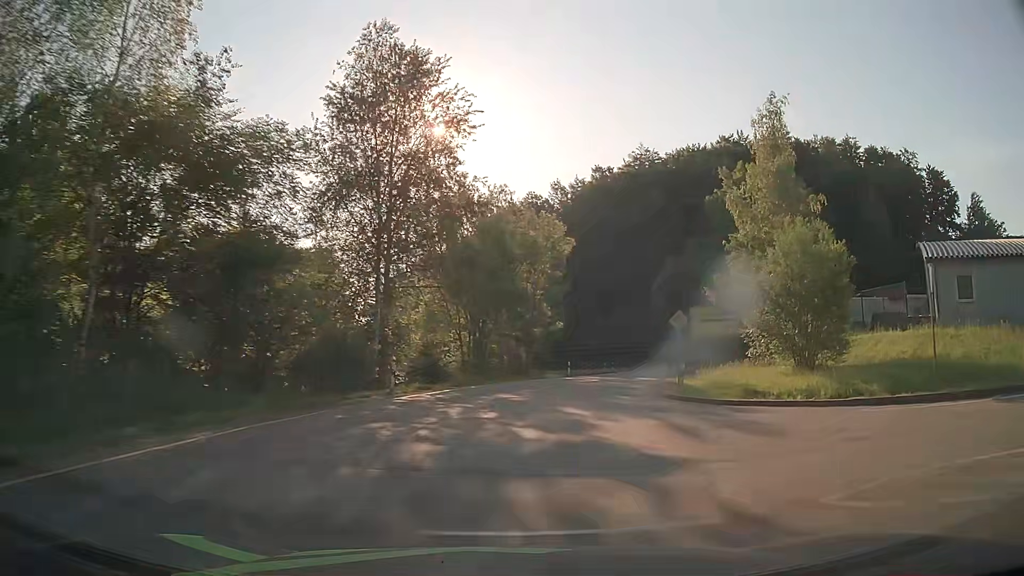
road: tertiary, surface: asphalt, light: Day
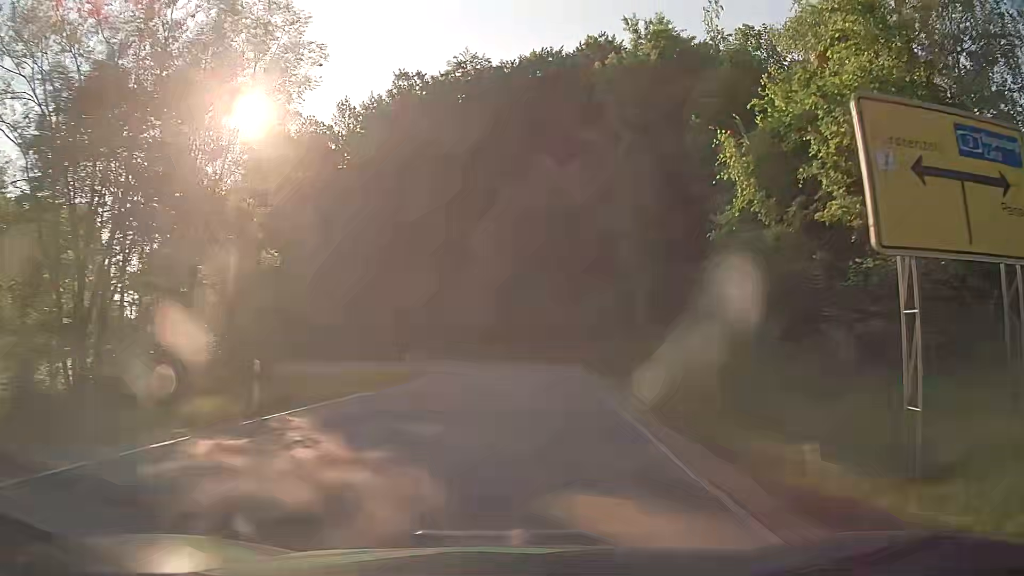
(+4.7, +32.5) m; +17°
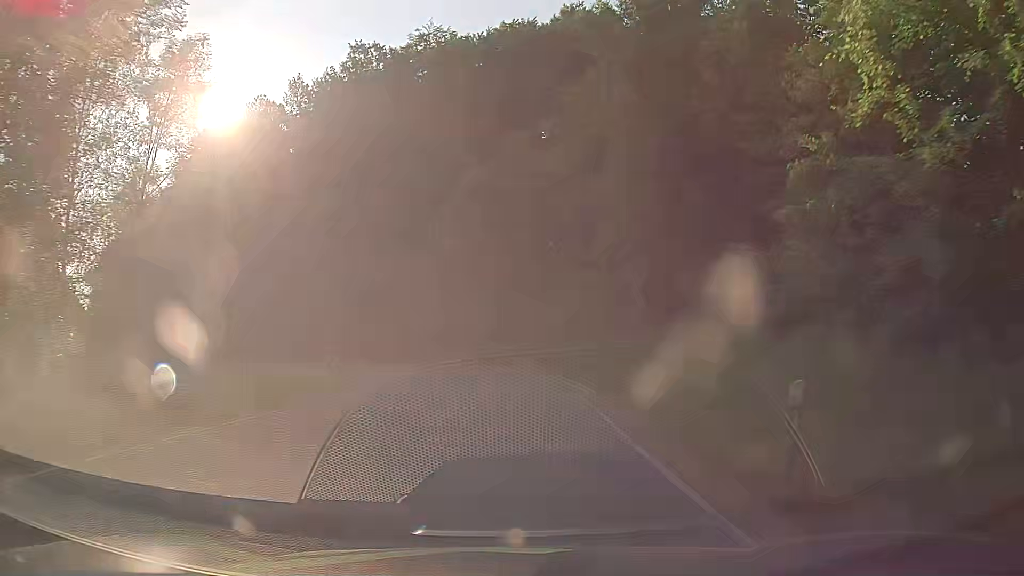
(+0.2, +7.3) m; +3°
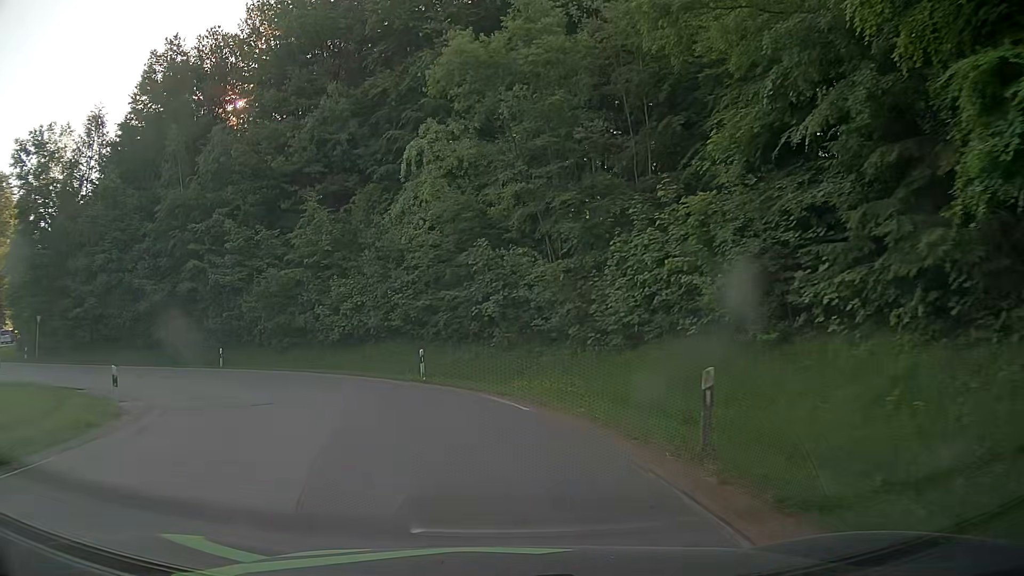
(+0.2, +19.6) m; -1°
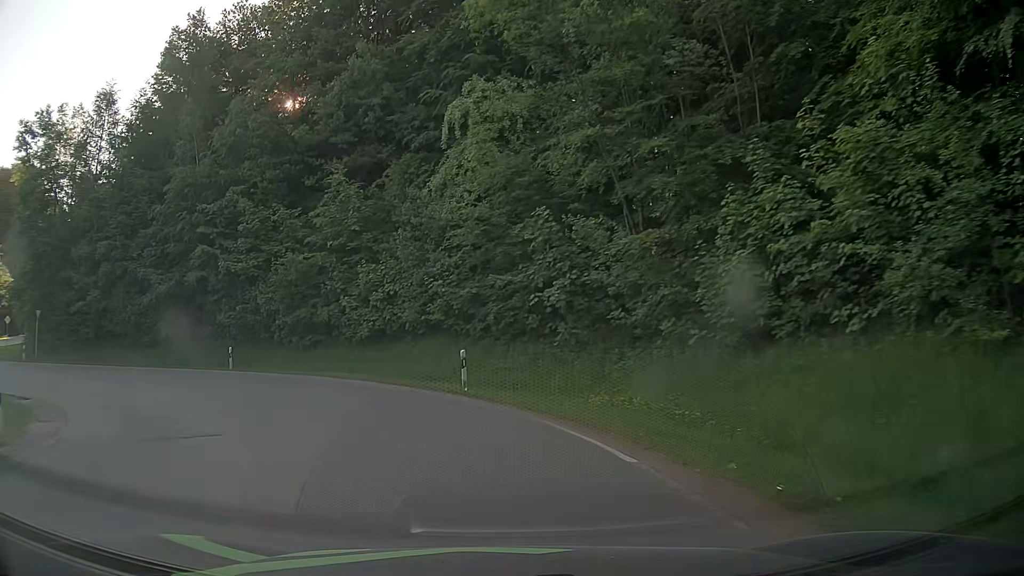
(-0.2, +5.8) m; -4°
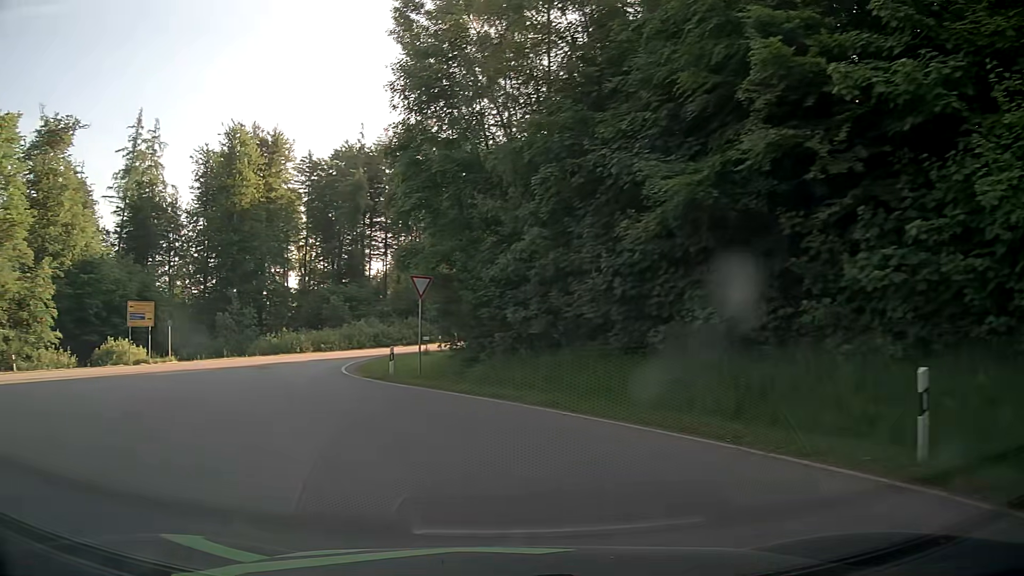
(-9.0, +22.1) m; -52°
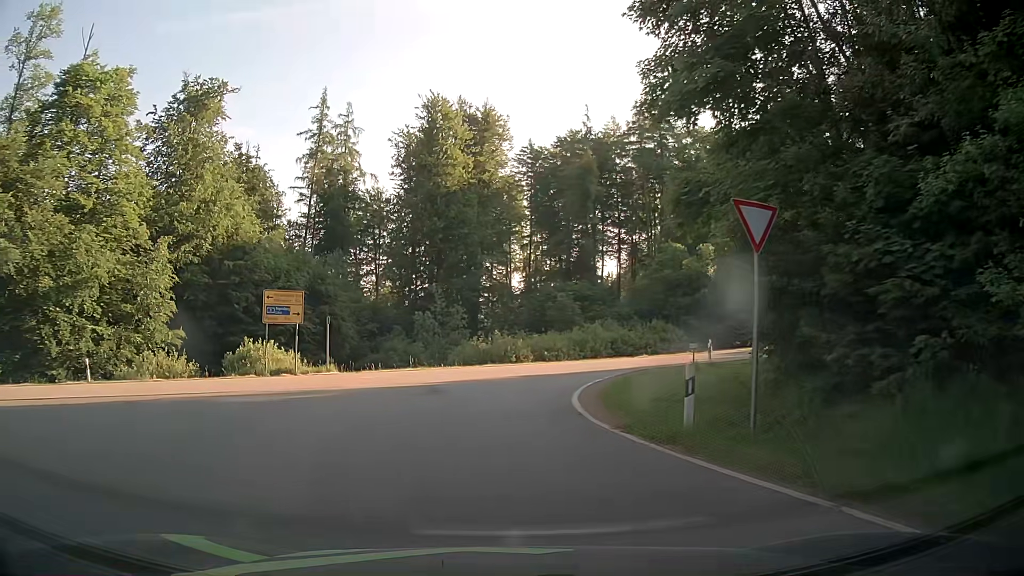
(-2.4, +11.9) m; -20°
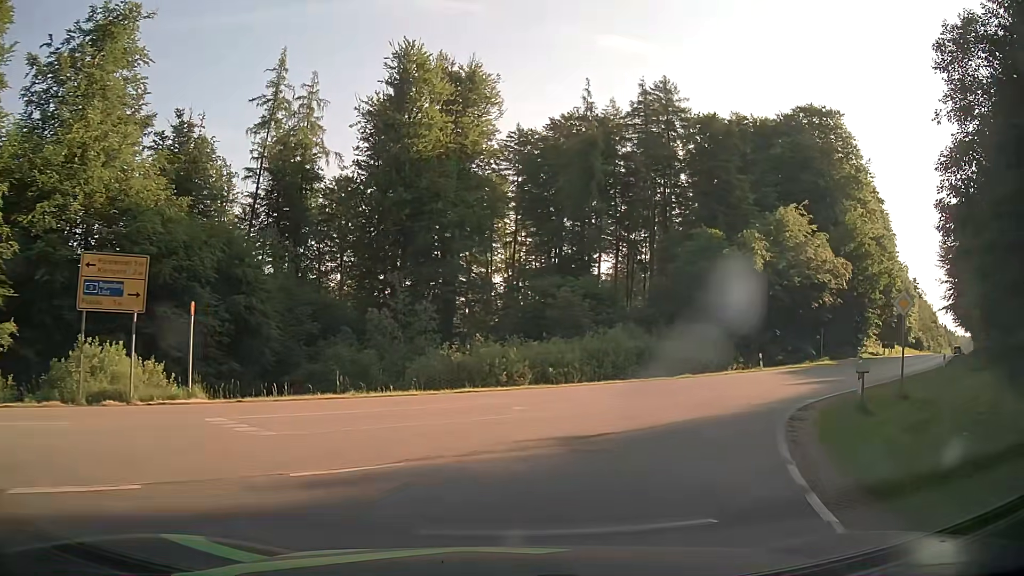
(-0.5, +14.3) m; +2°
(+1, +10) (+6, +19) (+13, +26) (+20, +33) (+26, +41) (+33, +48) (+40, +55) (+46, +63) (+53, +71) (+59, +78) m
